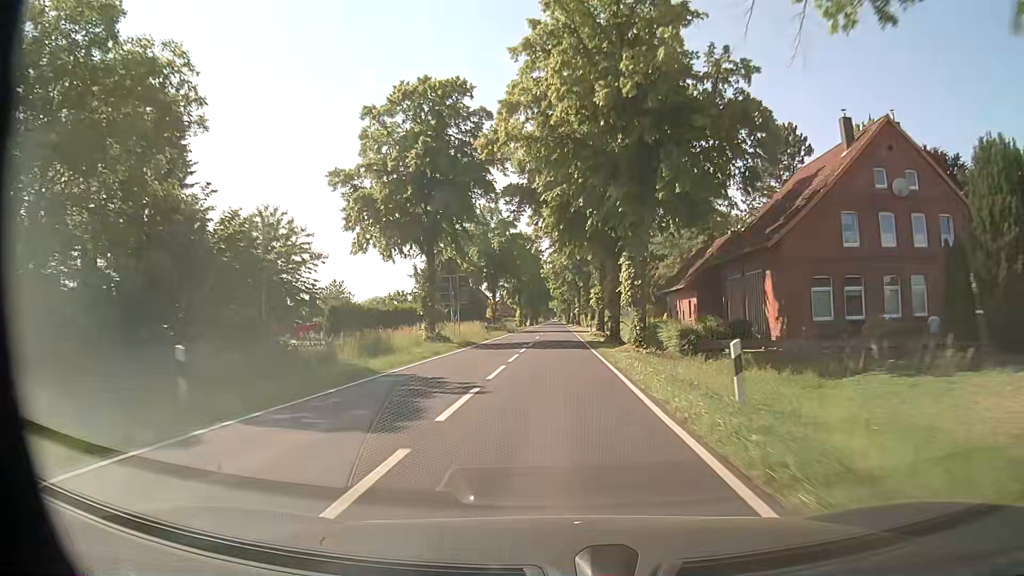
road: secondary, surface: asphalt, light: Day
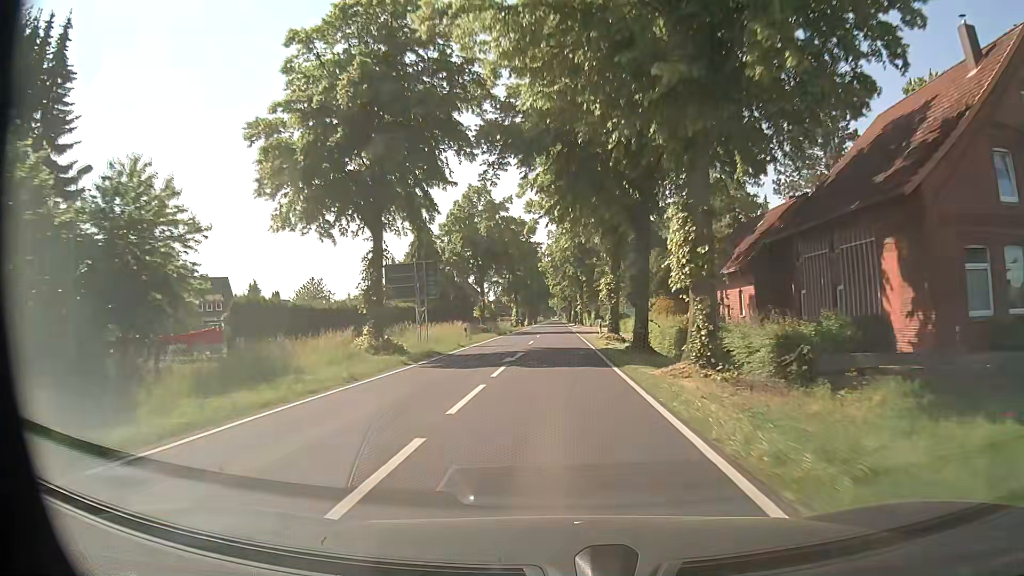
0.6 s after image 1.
(0.0, +11.5) m; 0°
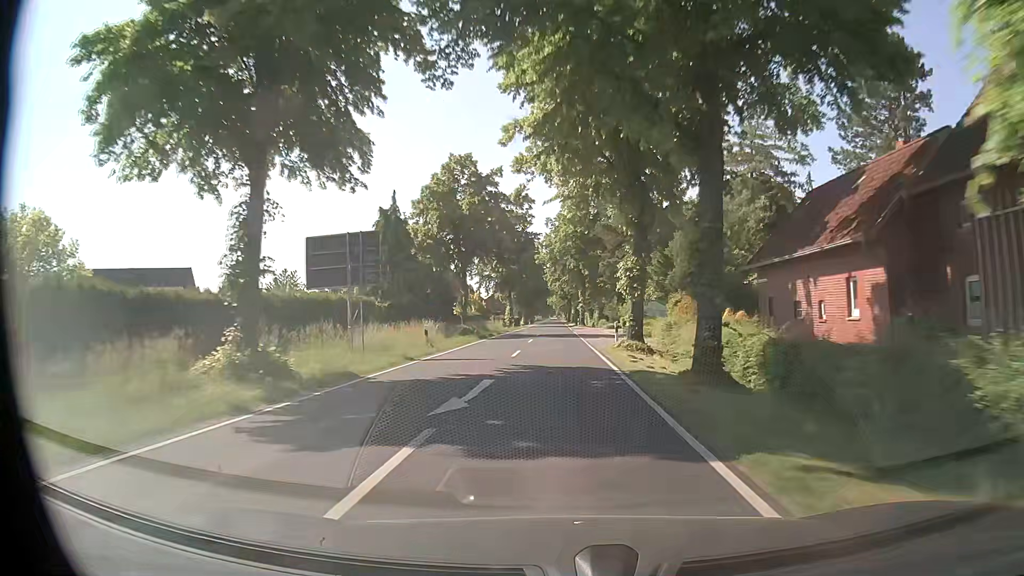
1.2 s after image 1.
(-0.1, +11.5) m; 0°
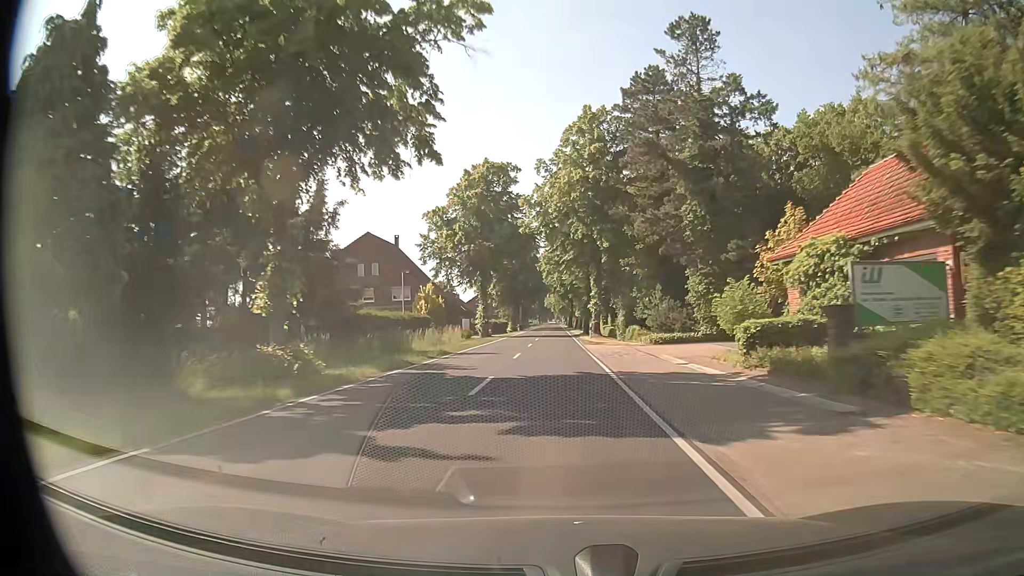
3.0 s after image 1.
(+0.1, +34.5) m; 0°
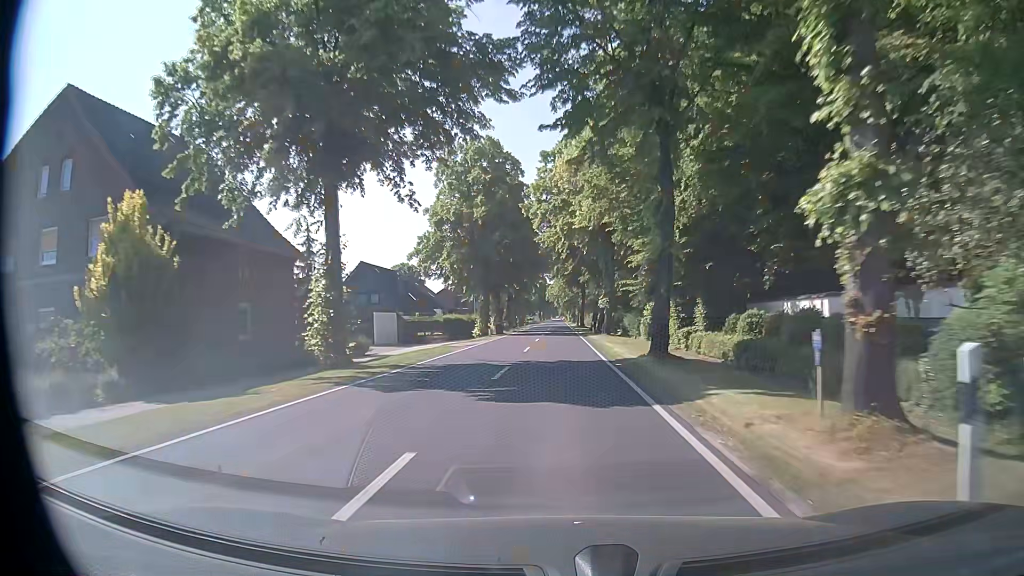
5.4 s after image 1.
(-0.3, +46.1) m; 0°
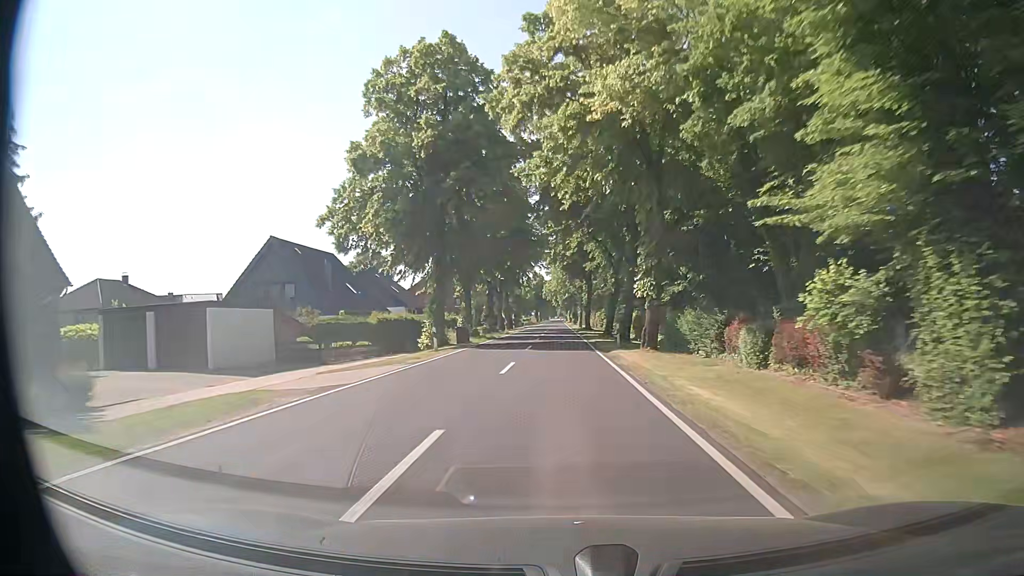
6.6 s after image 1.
(-0.1, +23.0) m; 0°
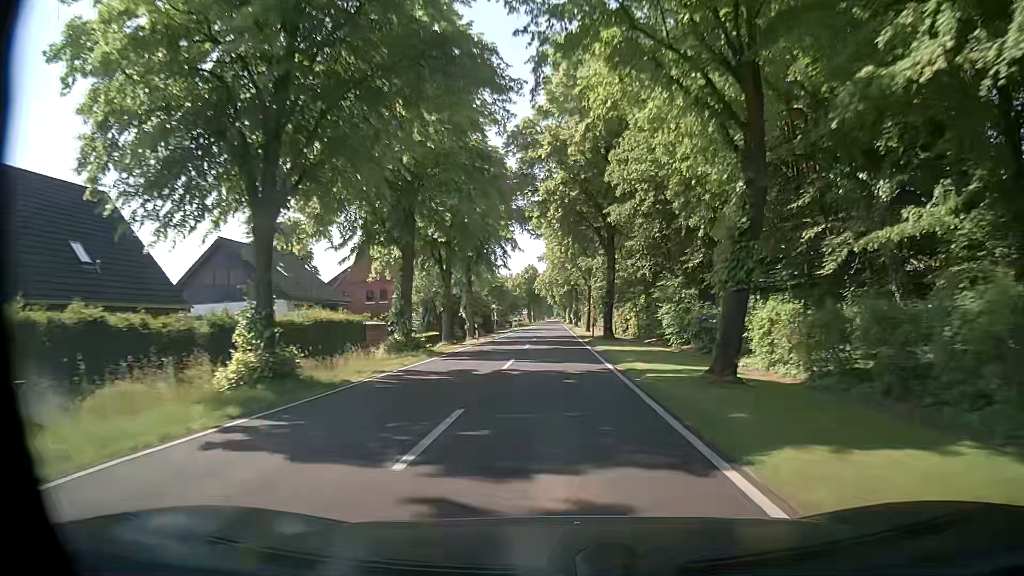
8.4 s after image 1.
(-0.1, +34.4) m; 0°
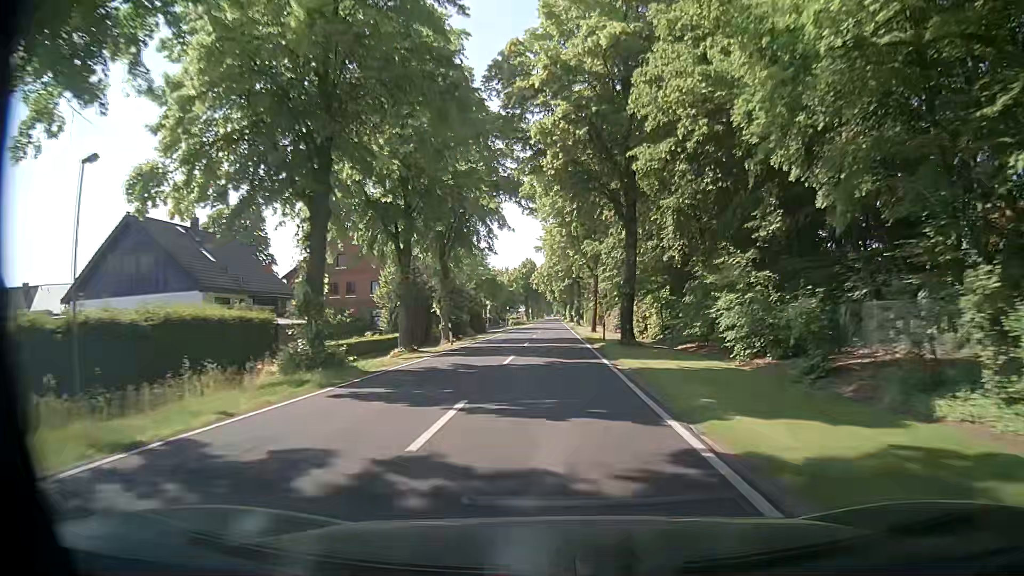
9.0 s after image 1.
(0.0, +11.5) m; 0°
(0, +10) (0, +20) (0, +30) (0, +40) (0, +50) (0, +60) (-1, +70) (-1, +80) (-1, +90) (-1, +100) m
